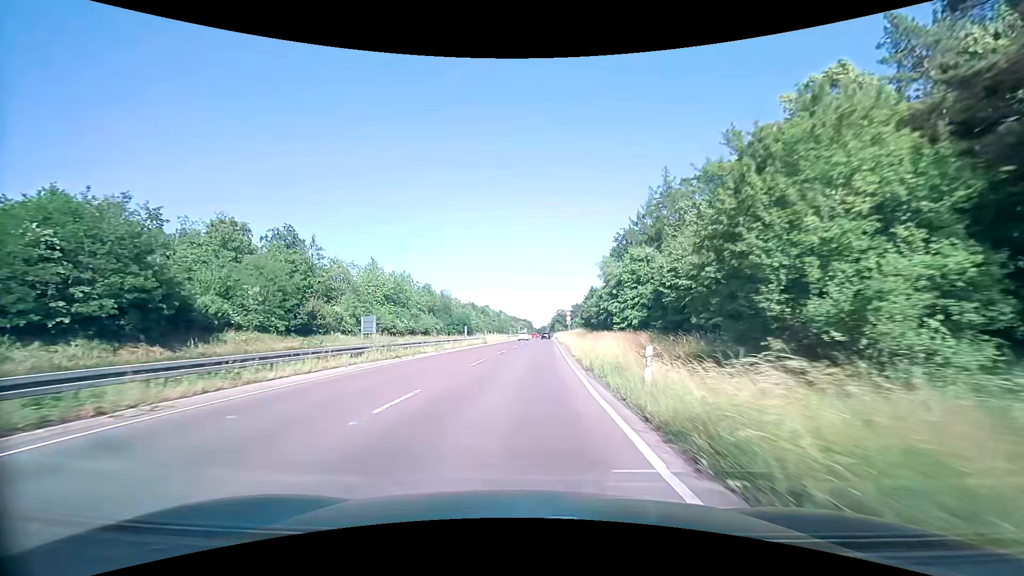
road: trunk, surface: asphalt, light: Day
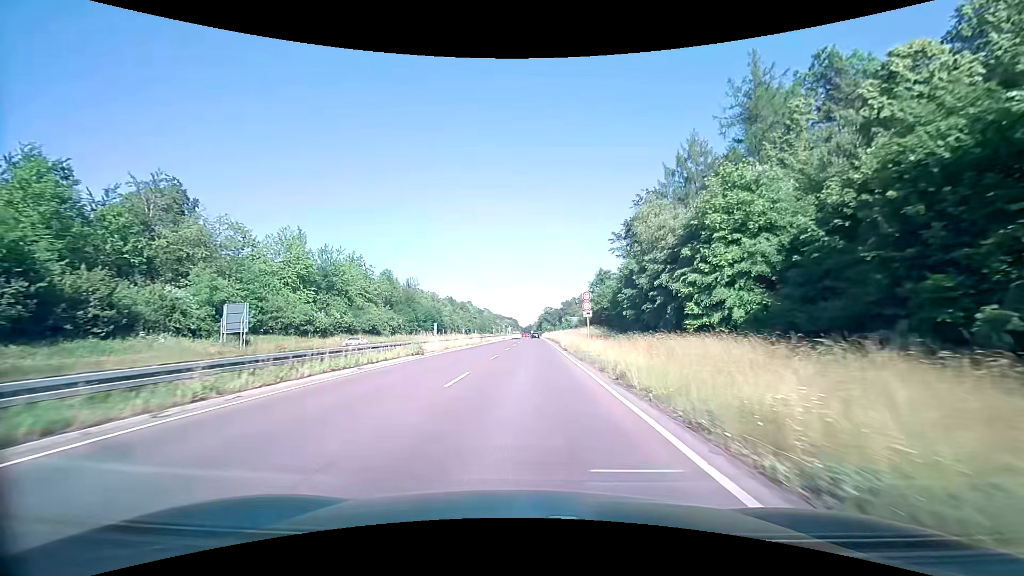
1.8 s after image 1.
(+0.4, +29.7) m; +2°
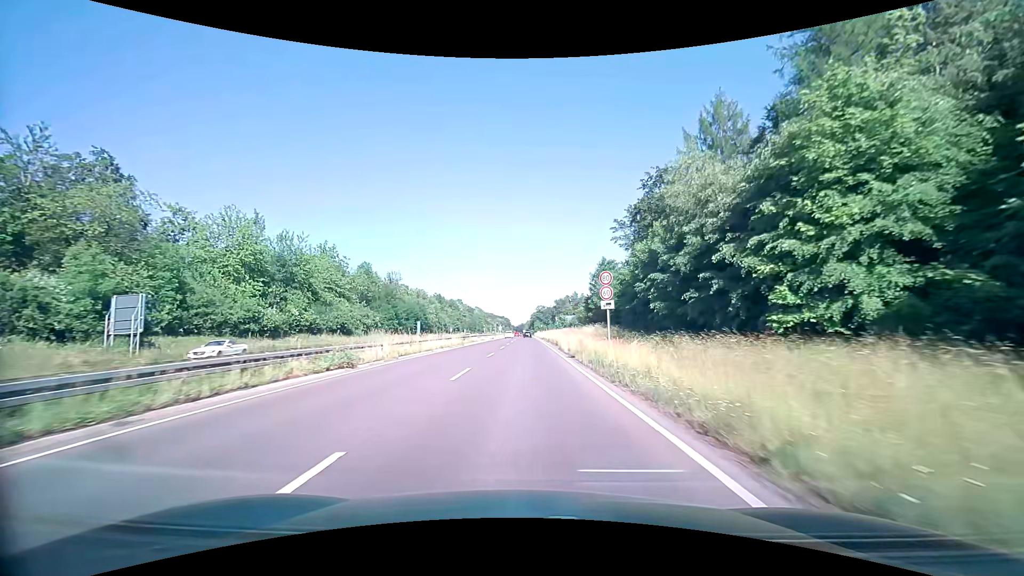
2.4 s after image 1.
(+0.1, +10.4) m; +1°
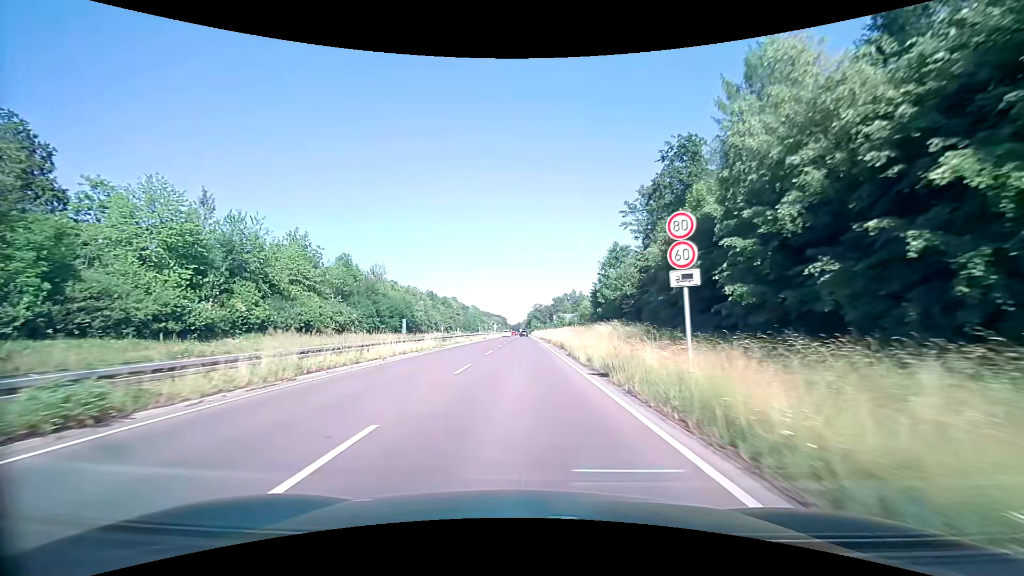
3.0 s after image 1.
(0.0, +10.6) m; 0°
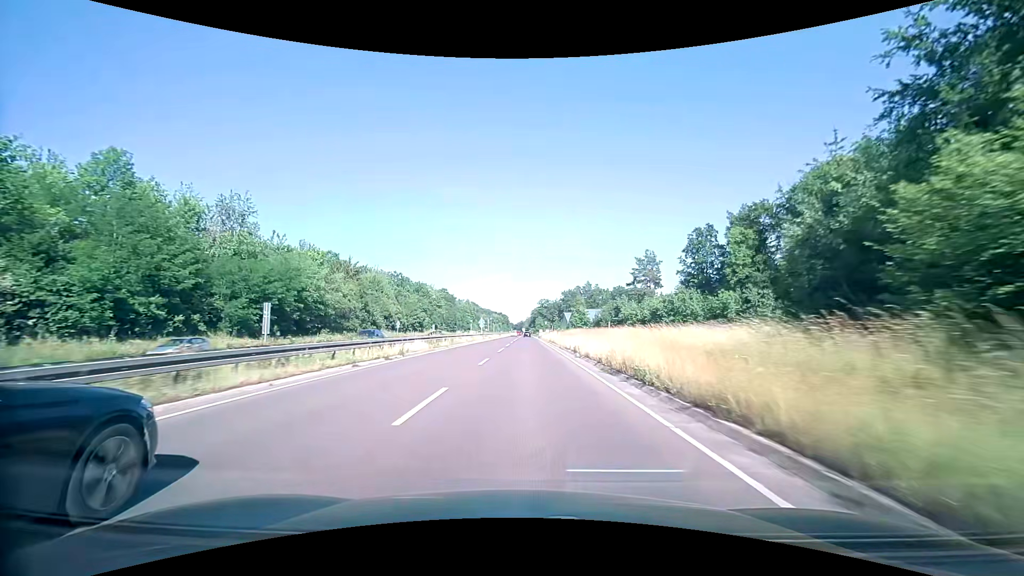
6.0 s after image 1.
(-0.4, +56.6) m; 0°
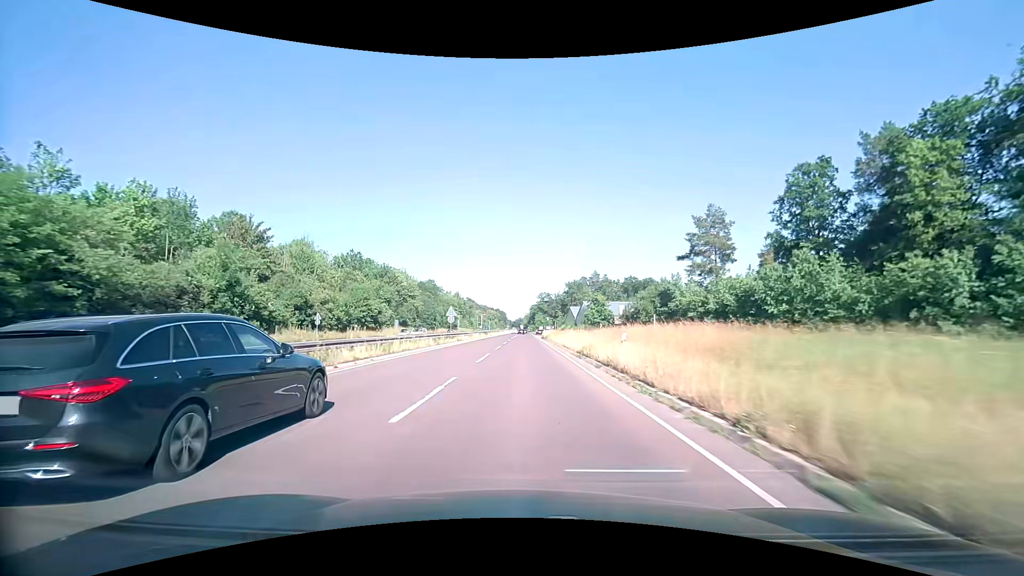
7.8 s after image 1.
(+0.2, +36.0) m; 0°
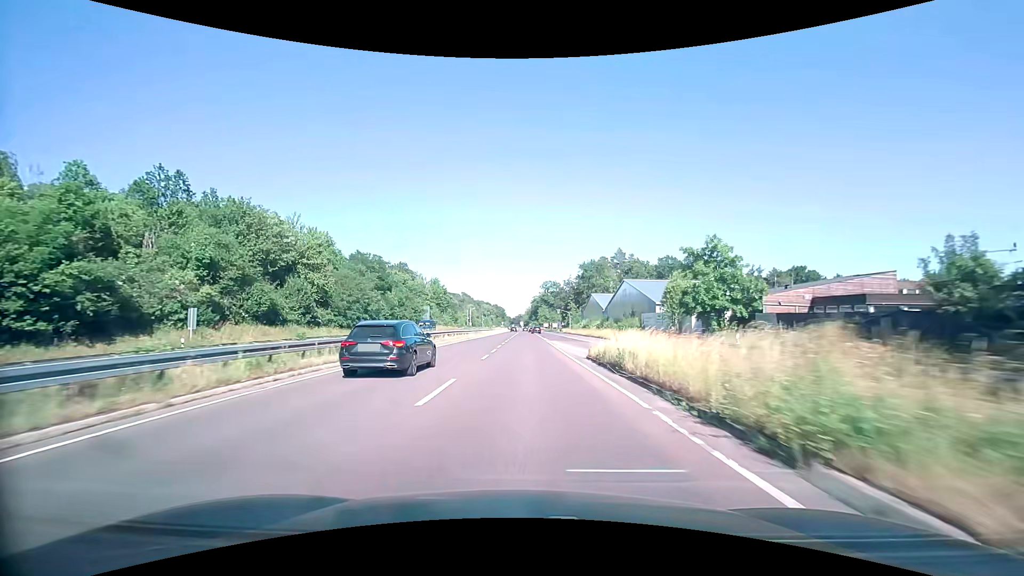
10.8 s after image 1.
(-0.2, +58.8) m; 0°
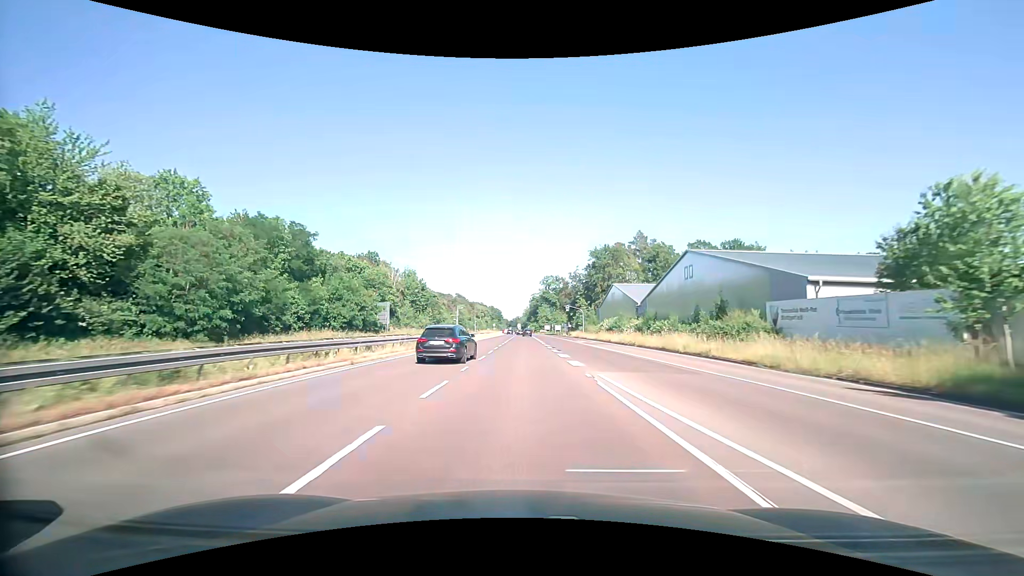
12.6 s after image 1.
(+0.3, +34.8) m; +1°
